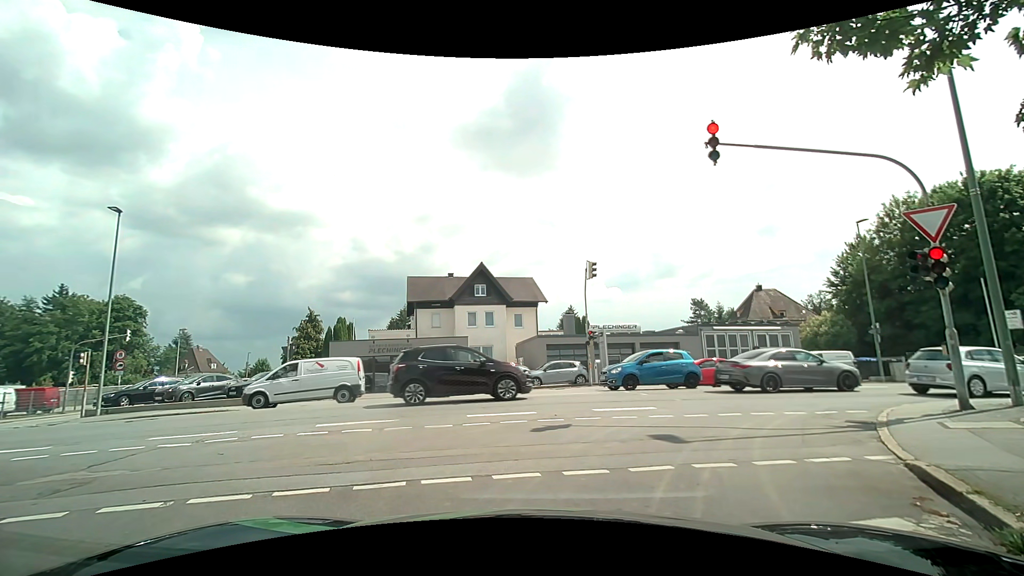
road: residential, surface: asphalt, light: Day
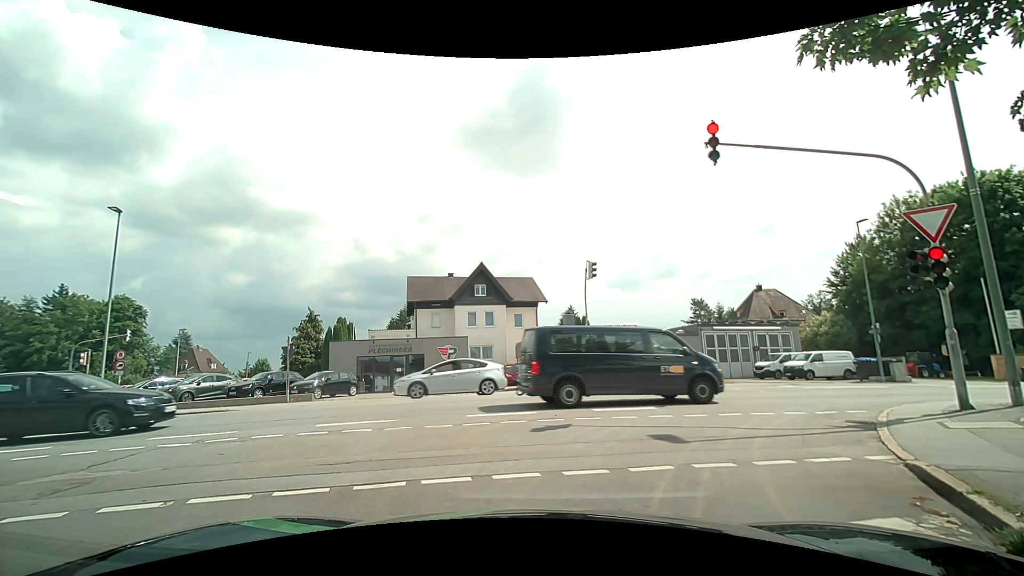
(0.0, 0.0) m; 0°
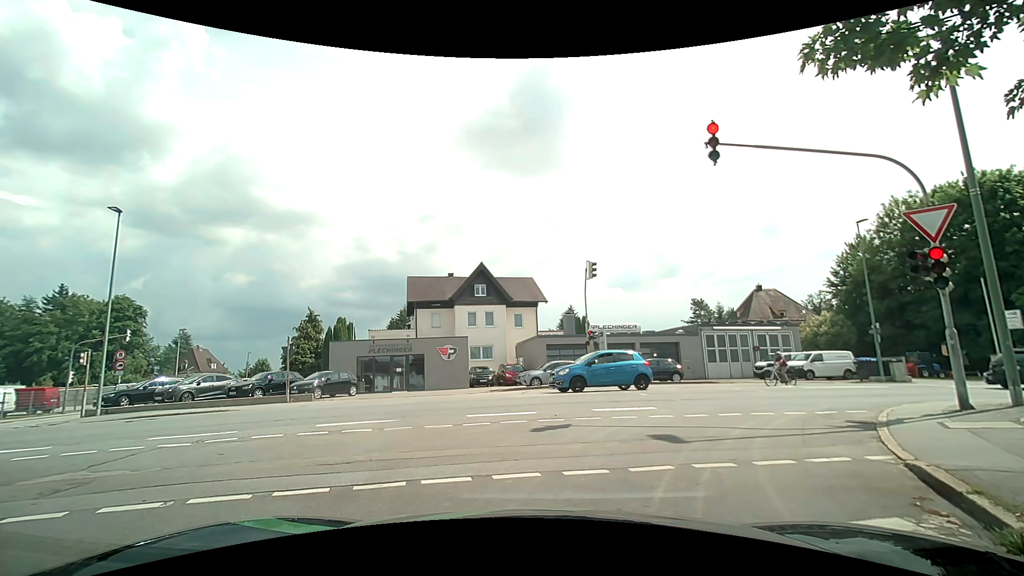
(0.0, 0.0) m; 0°
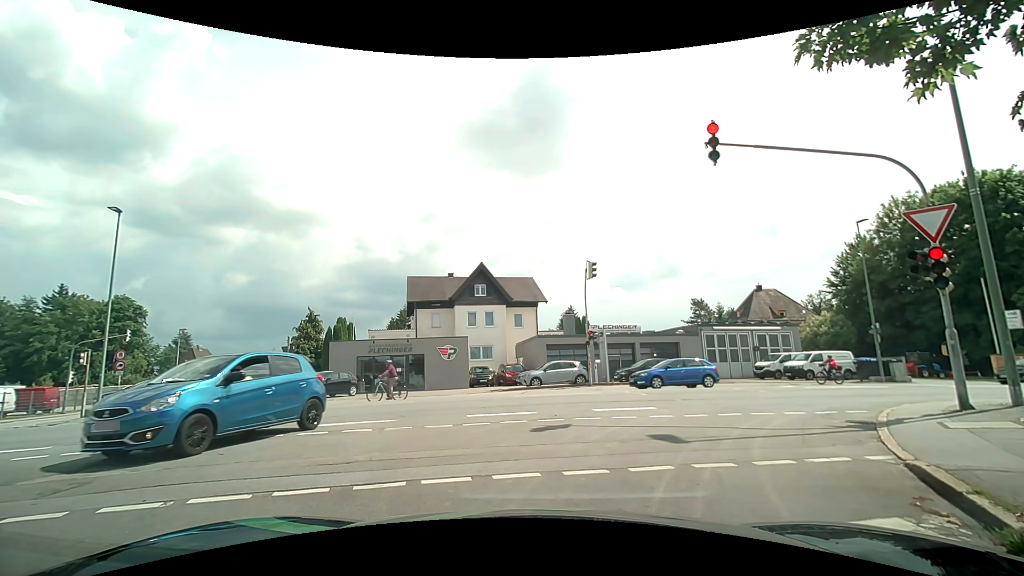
(0.0, 0.0) m; 0°
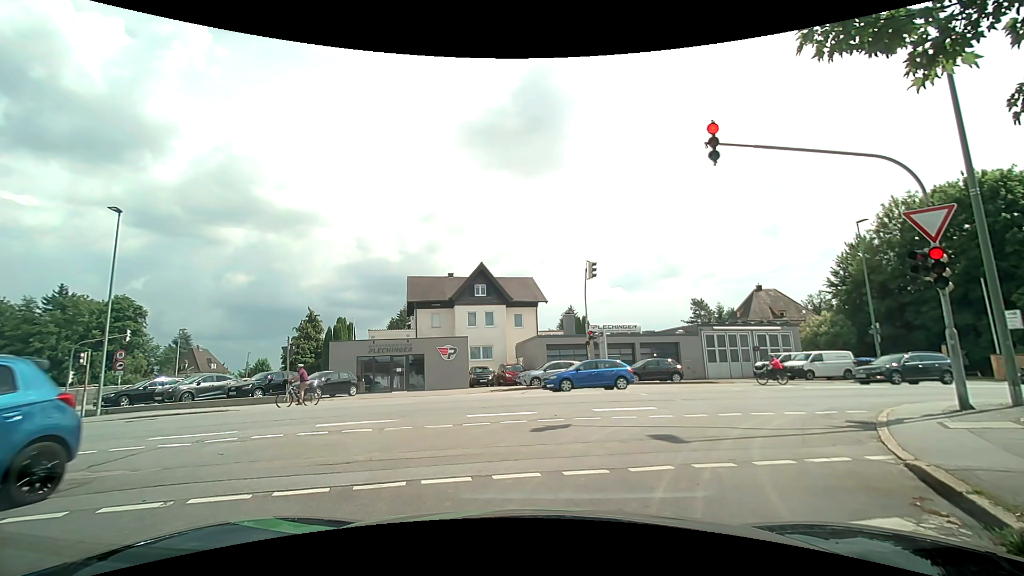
(0.0, 0.0) m; 0°
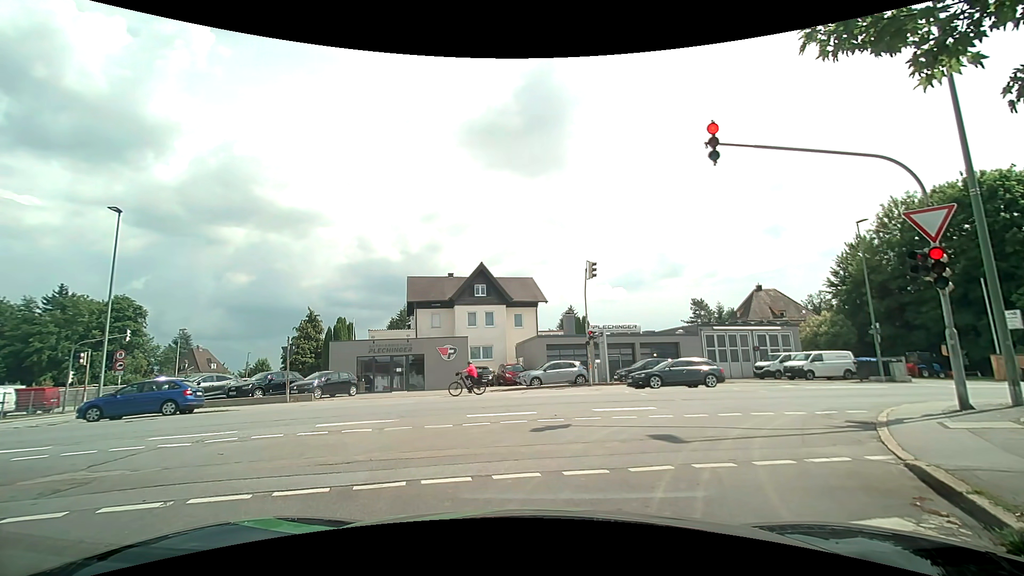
(0.0, 0.0) m; 0°
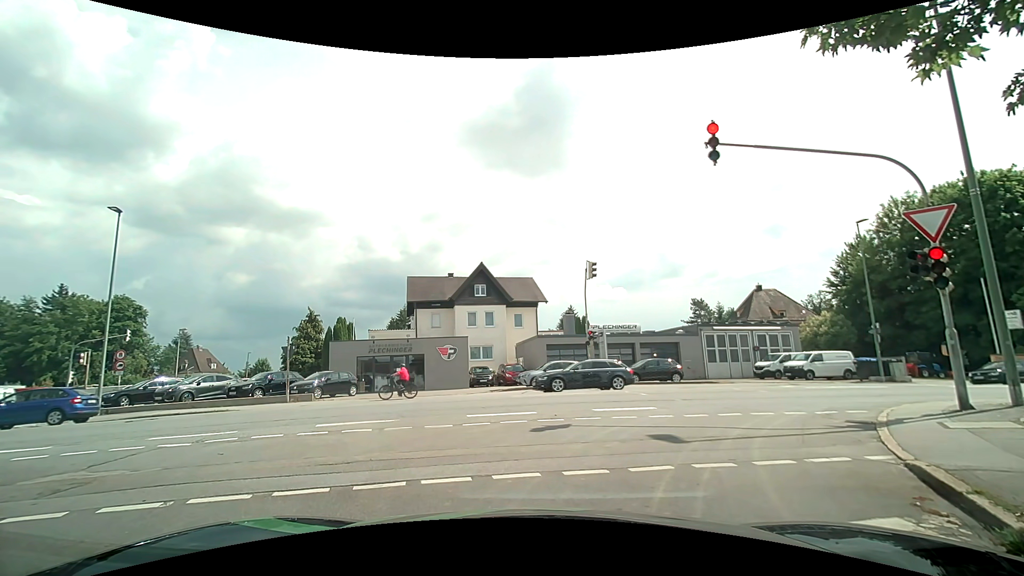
(0.0, 0.0) m; 0°
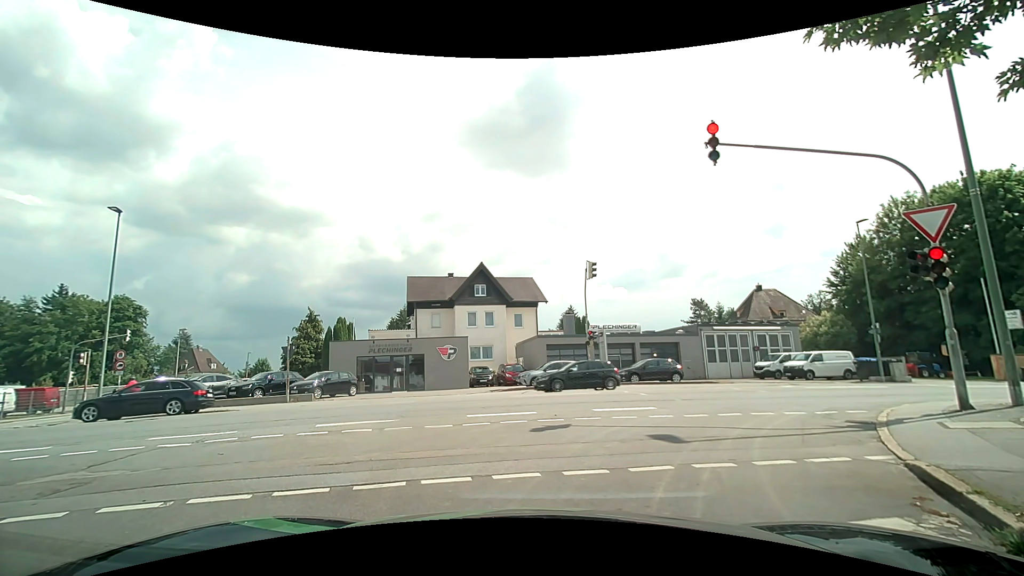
(0.0, 0.0) m; 0°
(+2, +10) (+9, +17) (+19, +19) (+29, +21) (+38, +23) (+48, +25) (+58, +27) (+68, +29) (+78, +31) (+87, +33) m
